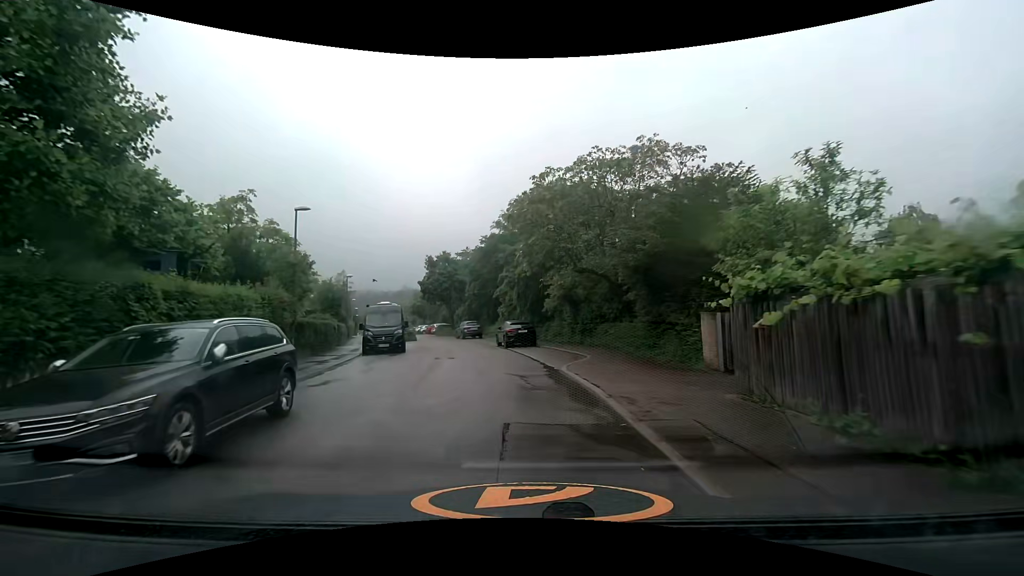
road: residential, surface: asphalt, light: Day
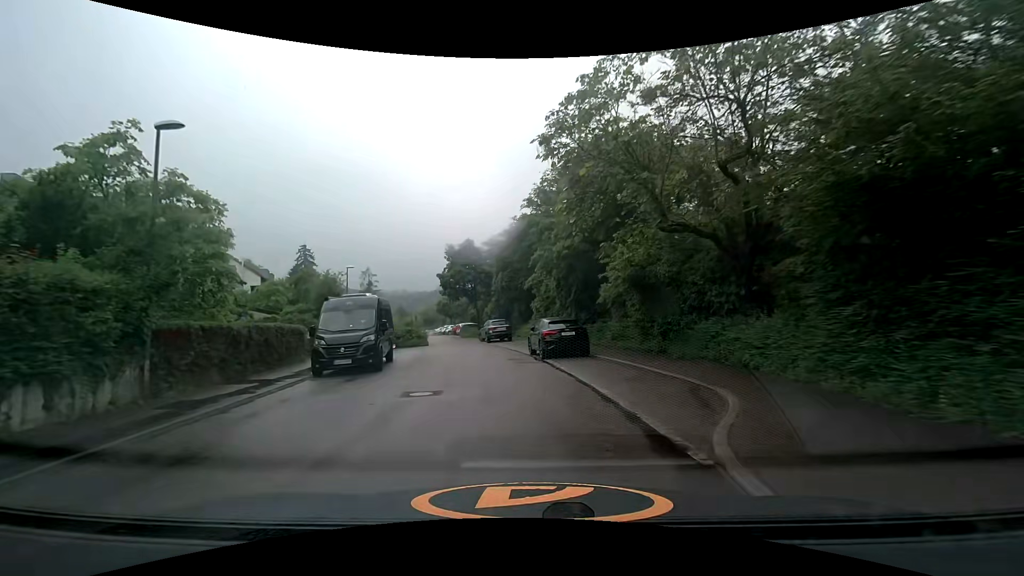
(-0.3, +9.8) m; -5°
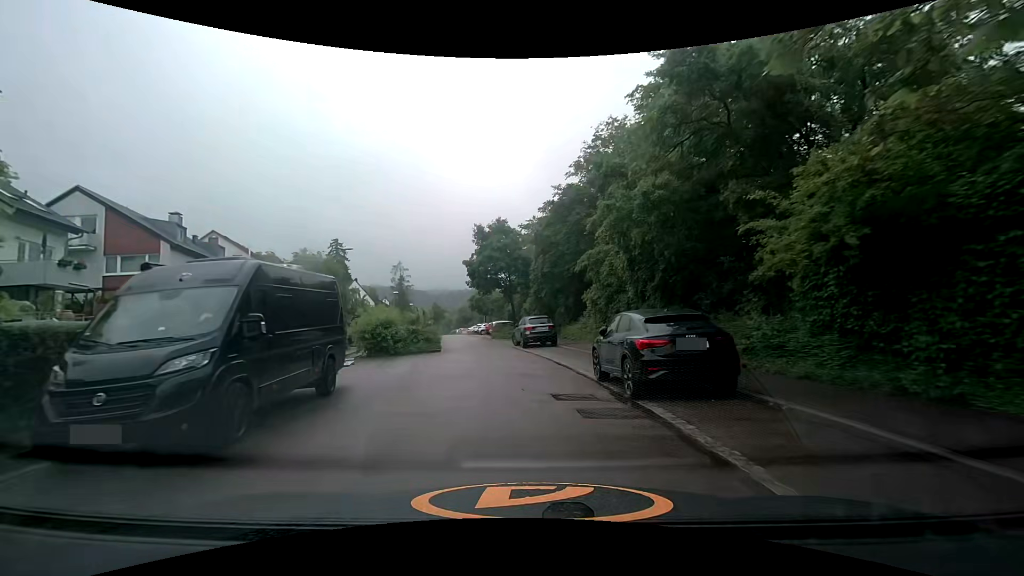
(-0.3, +10.0) m; -3°
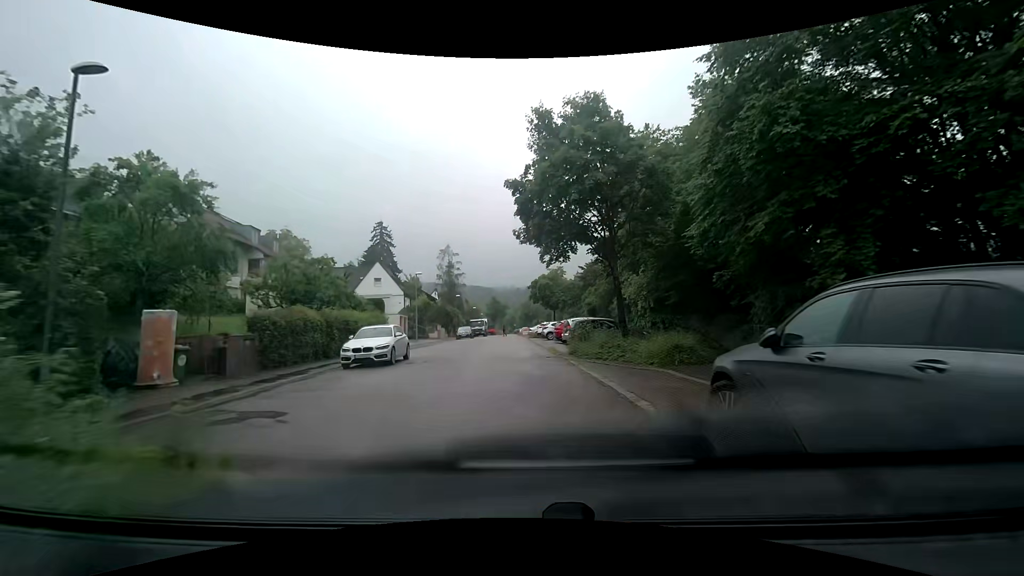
(-2.1, +23.8) m; -8°
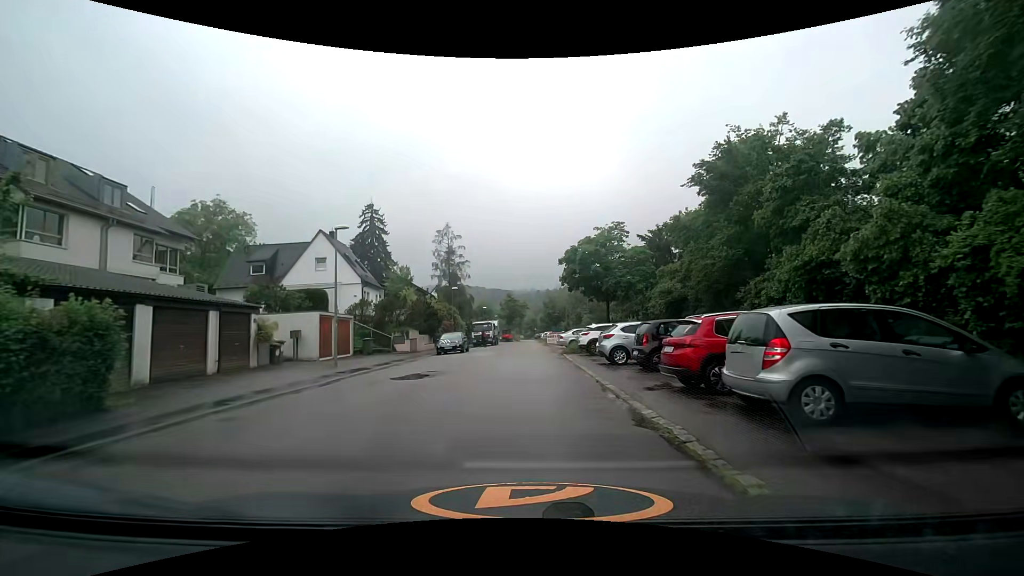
(-0.8, +22.7) m; -2°
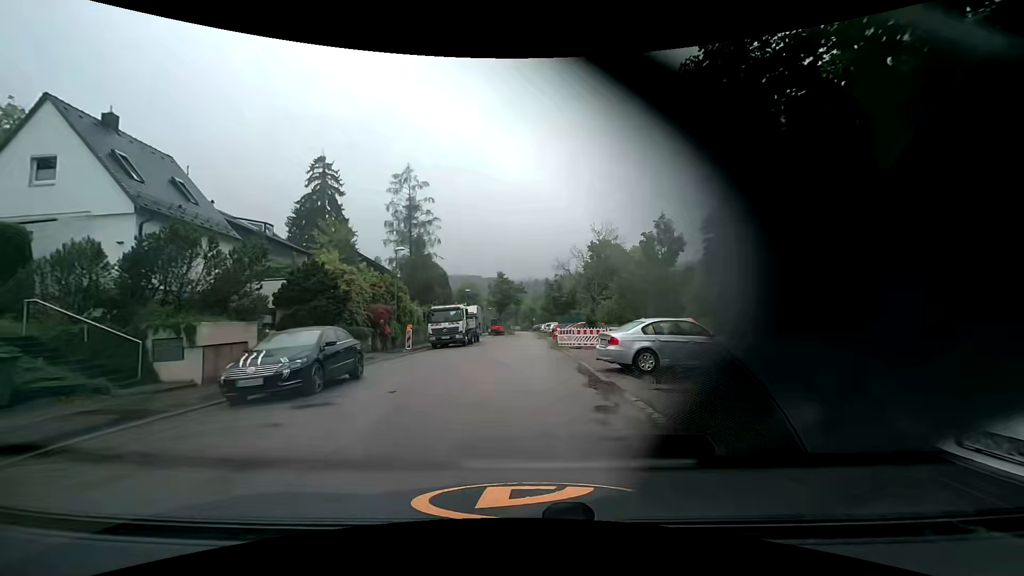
(-0.2, +22.6) m; 0°
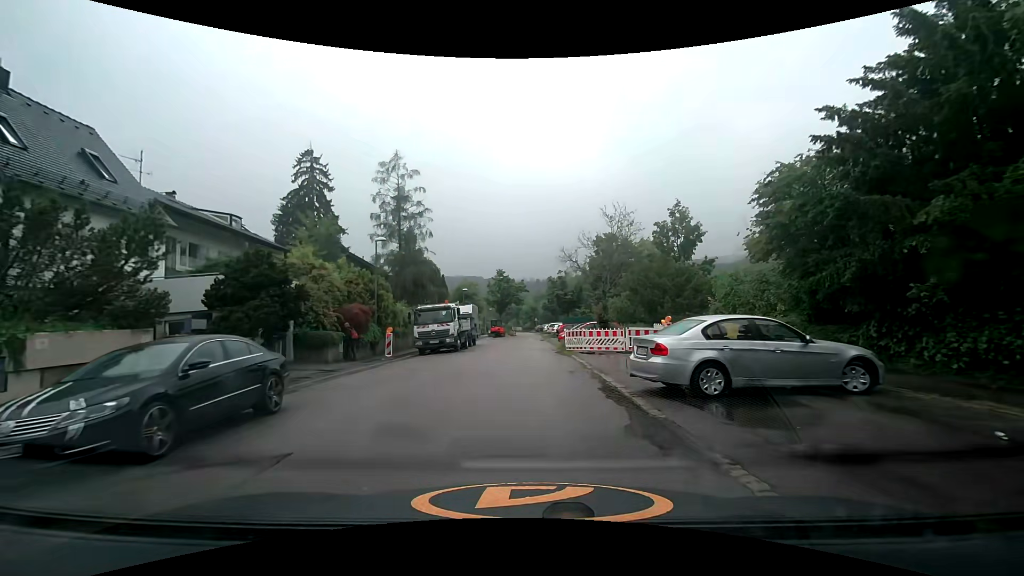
(0.0, +4.5) m; -1°
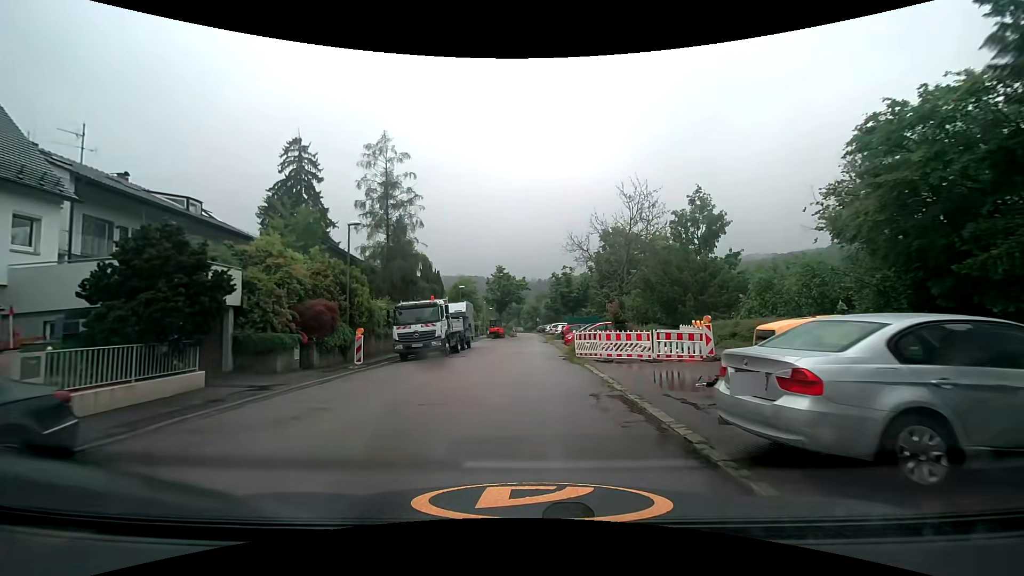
(0.0, +4.5) m; -2°
(0, +10) (+1, +20) (+1, +30) (+2, +40) (+3, +50) (+3, +60) (+4, +70) (+4, +80) (+4, +90) (+4, +100) m
